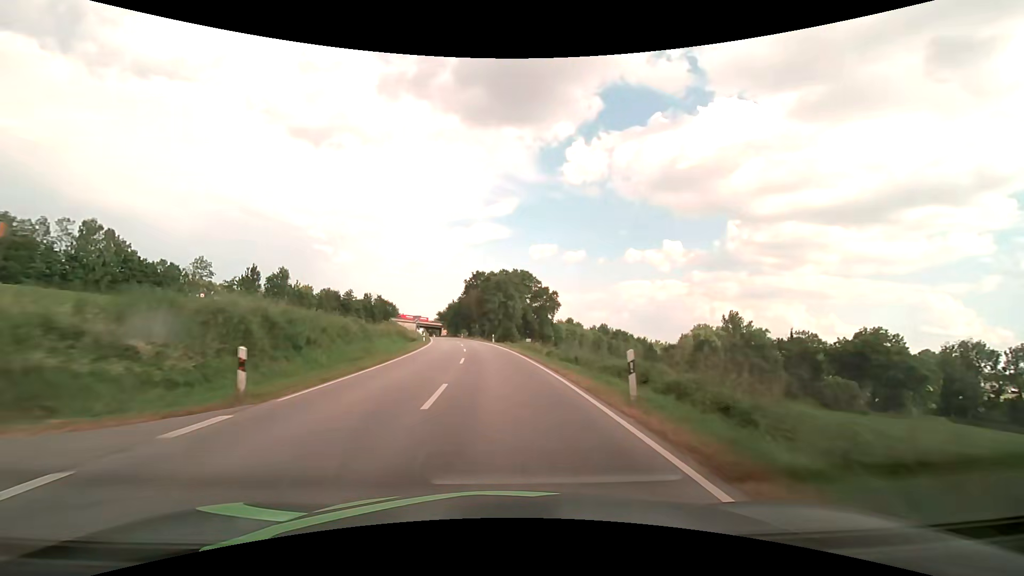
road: secondary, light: Day
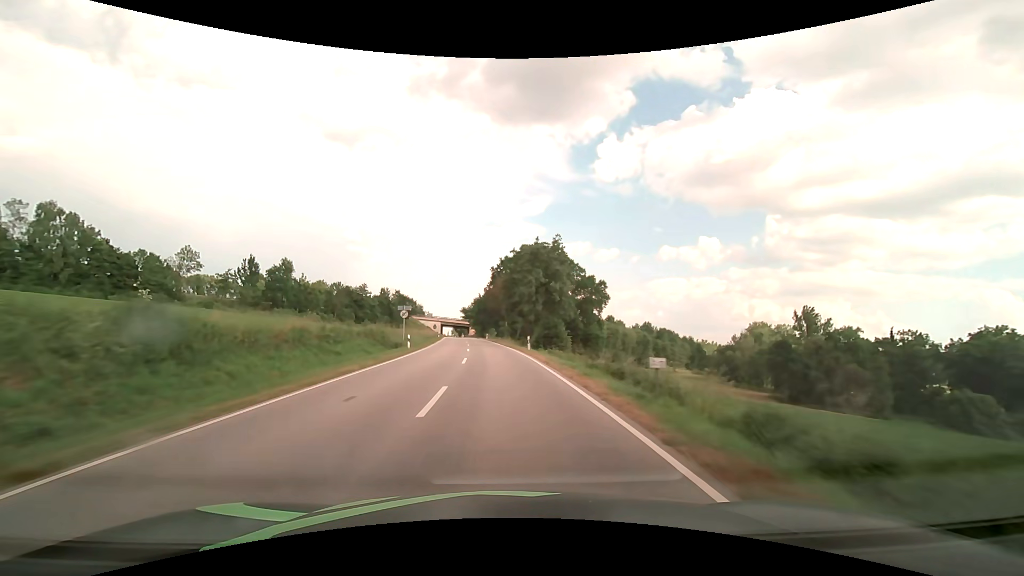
(-0.8, +24.8) m; -4°
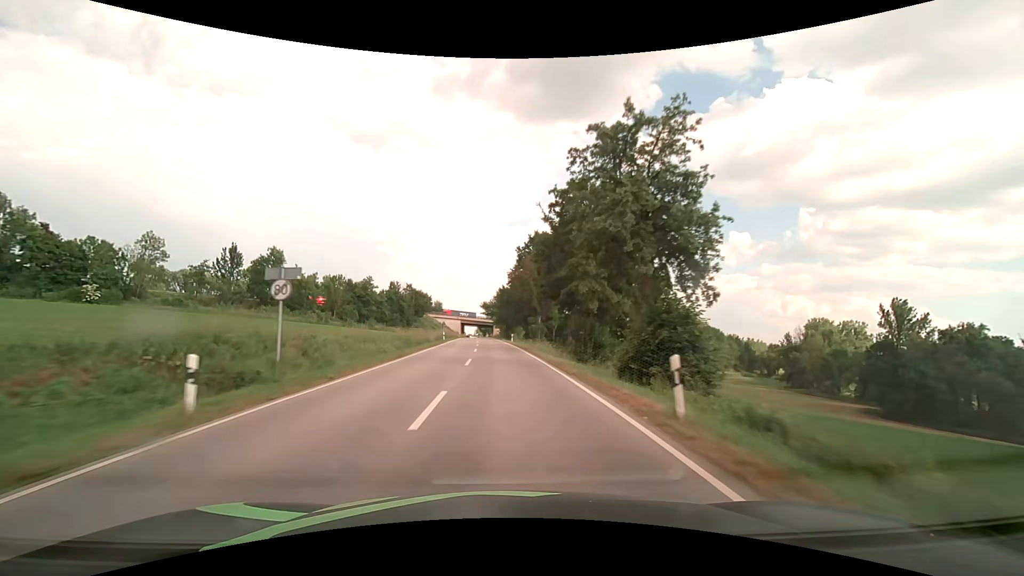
(-0.7, +25.0) m; -3°
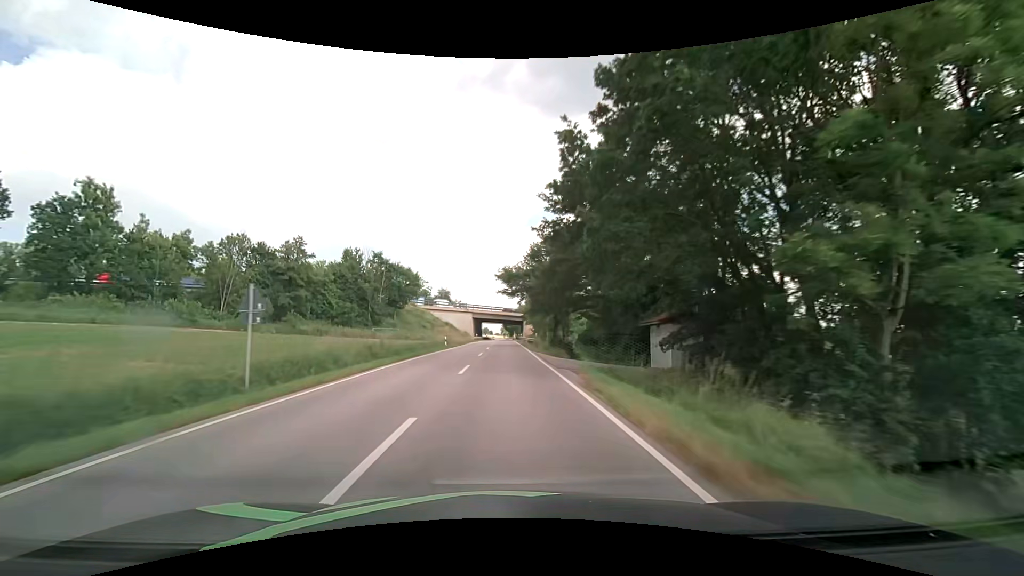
(-2.3, +63.3) m; -3°
